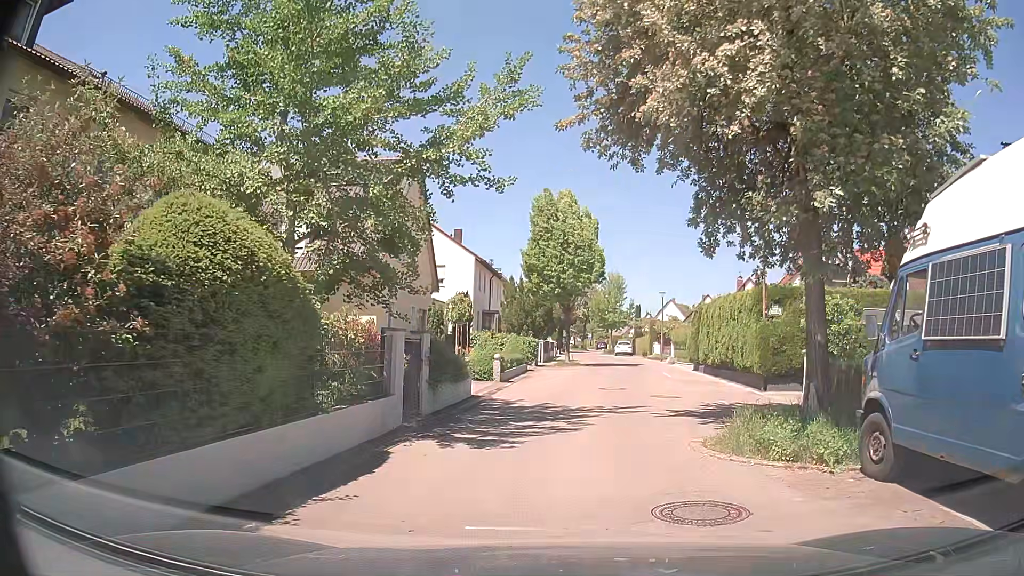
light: Day
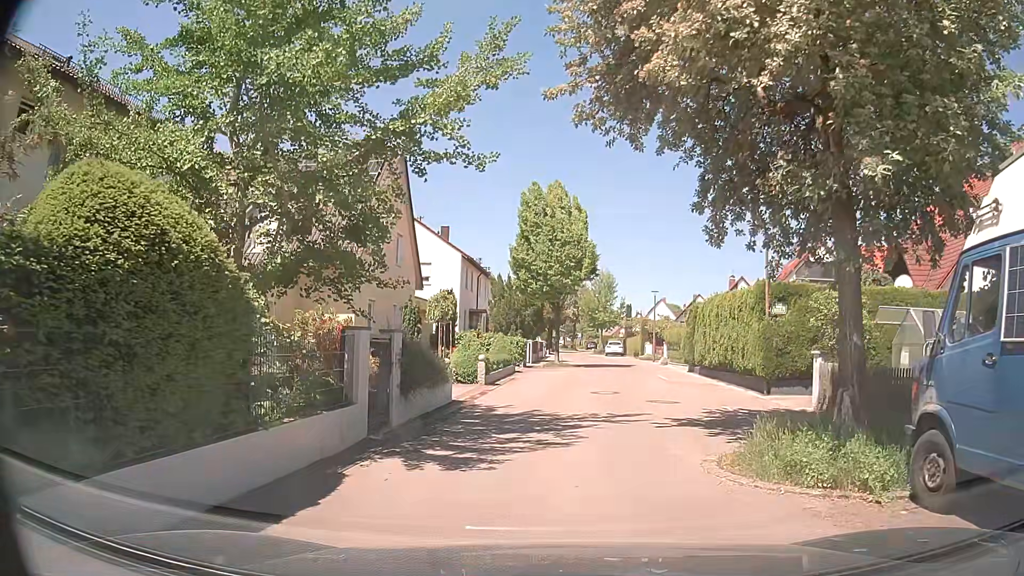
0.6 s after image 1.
(+0.1, +1.4) m; +3°
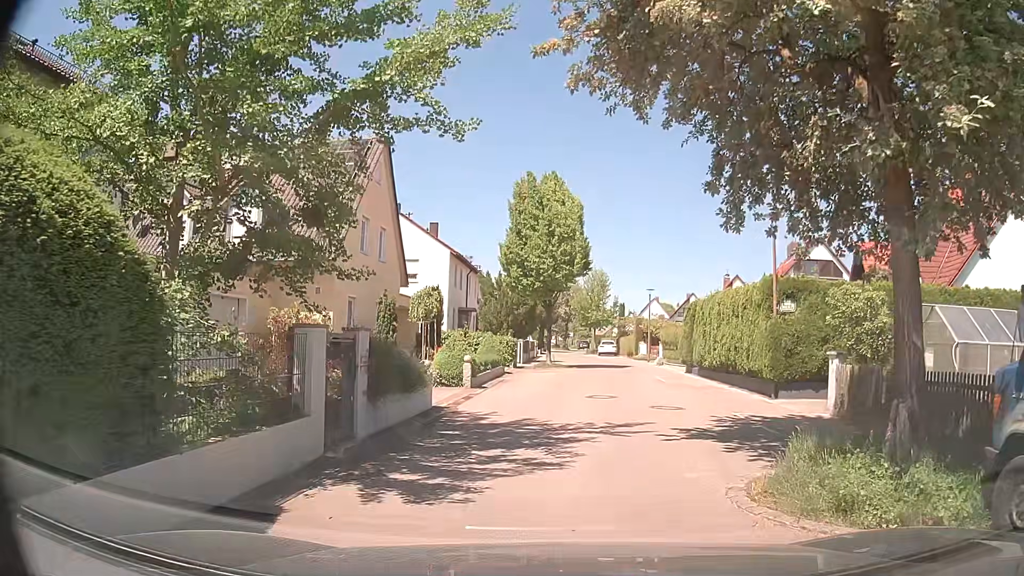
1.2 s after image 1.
(0.0, +1.4) m; +3°
